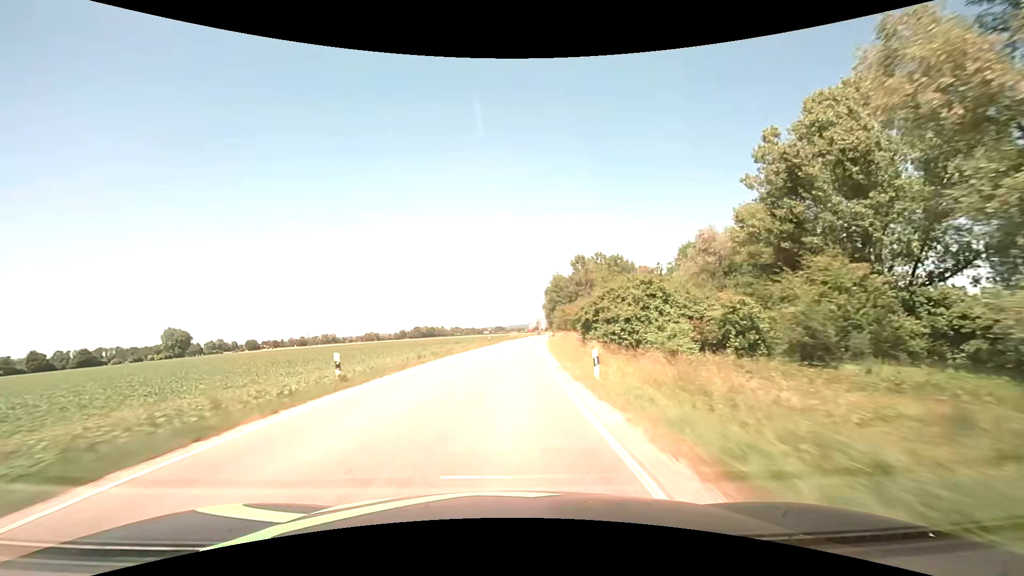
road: secondary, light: Day
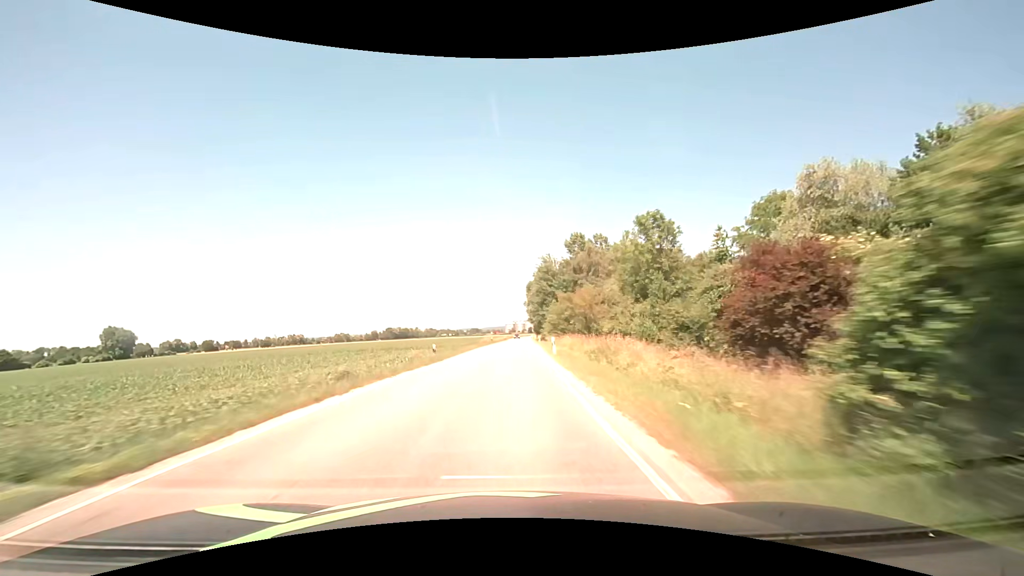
(+0.7, +28.6) m; +3°
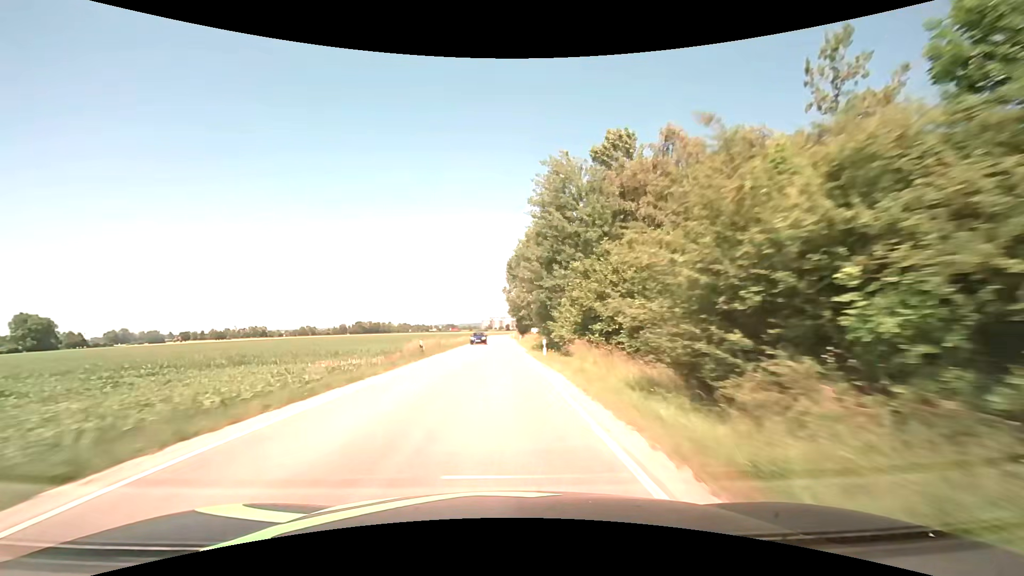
(+1.3, +44.4) m; +3°
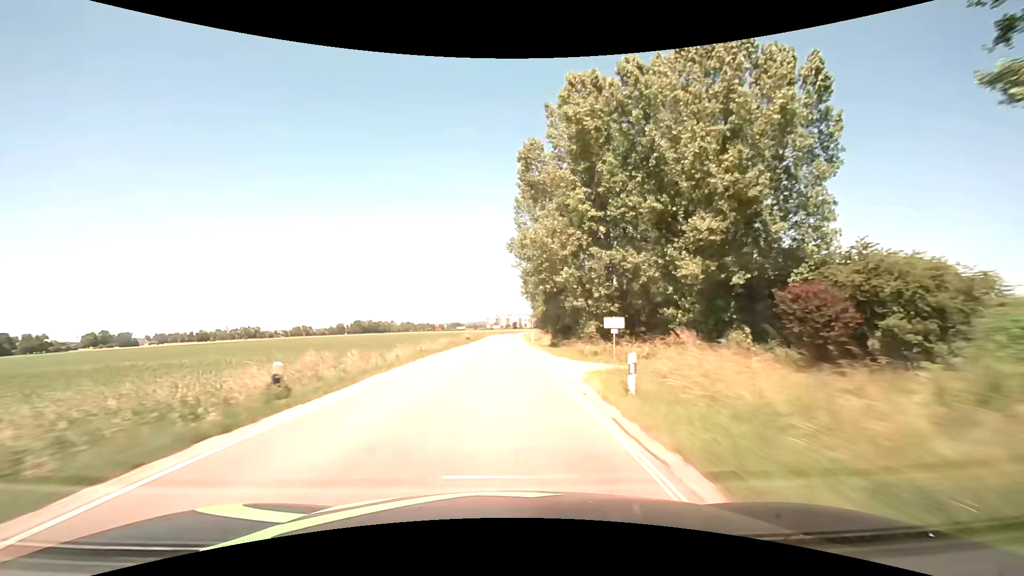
(-0.6, +61.2) m; -1°
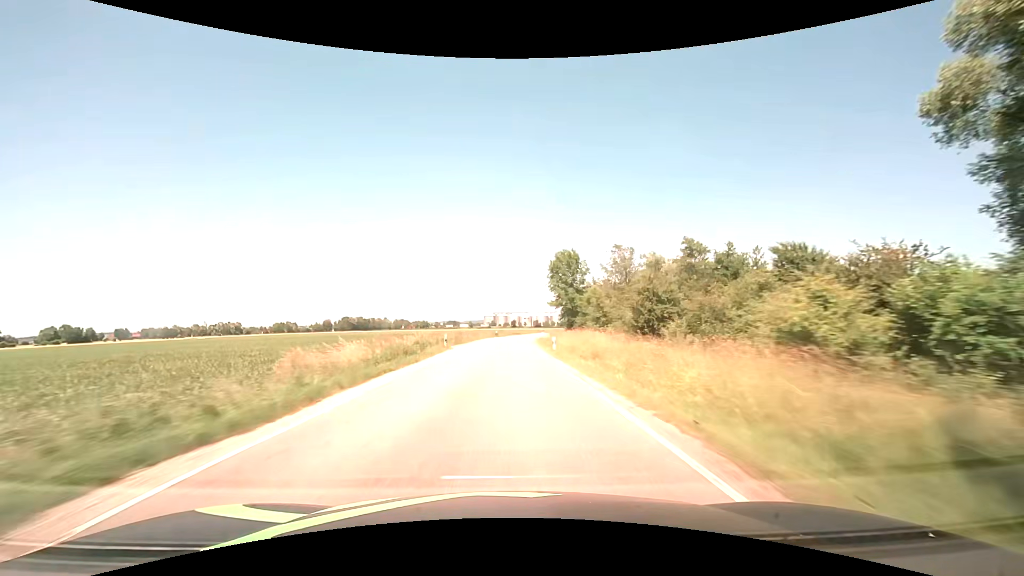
(0.0, +61.3) m; +1°
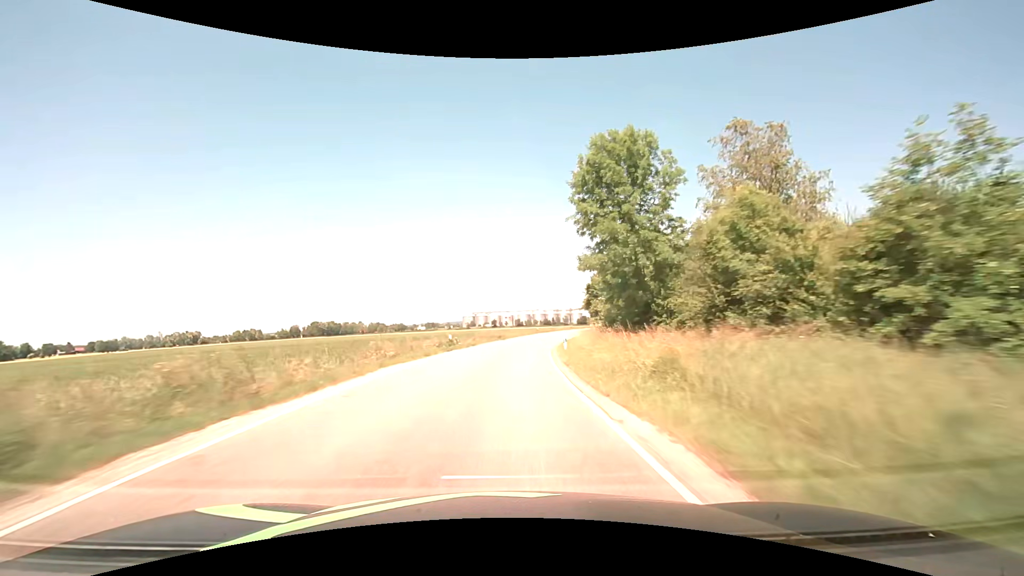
(+0.6, +43.5) m; +2°
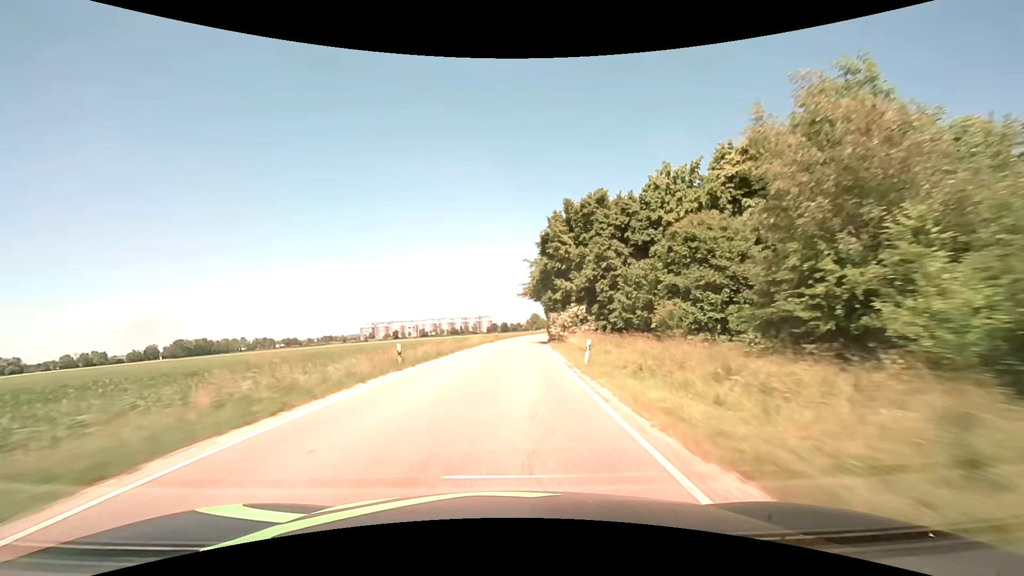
(+5.0, +55.5) m; +11°
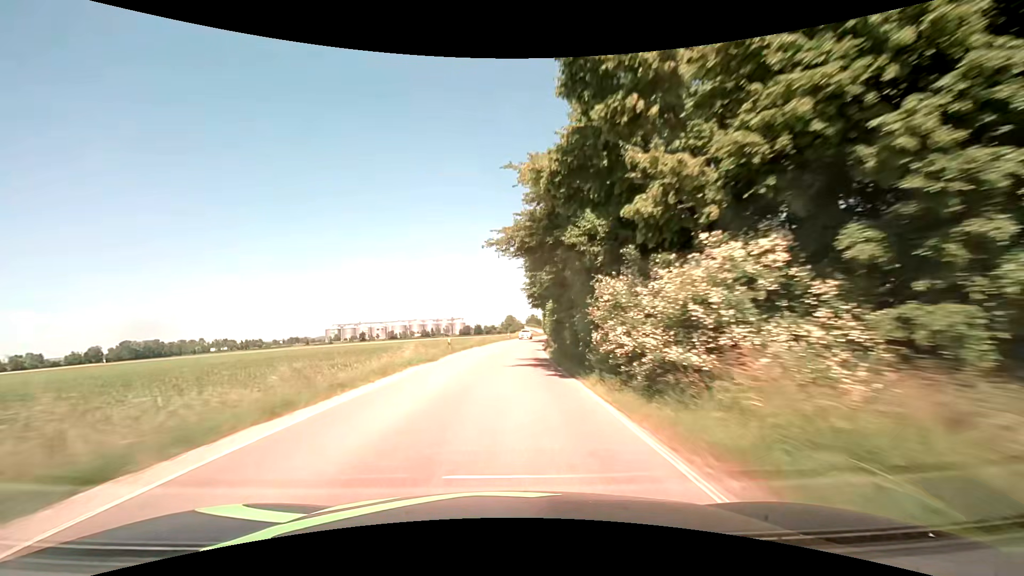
(+0.7, +28.1) m; +3°
(0, +10) (0, +20) (+1, +30) (+2, +40) (+2, +50) (+3, +60) (+4, +70) (+5, +80) (+7, +90) (+8, +100) m
